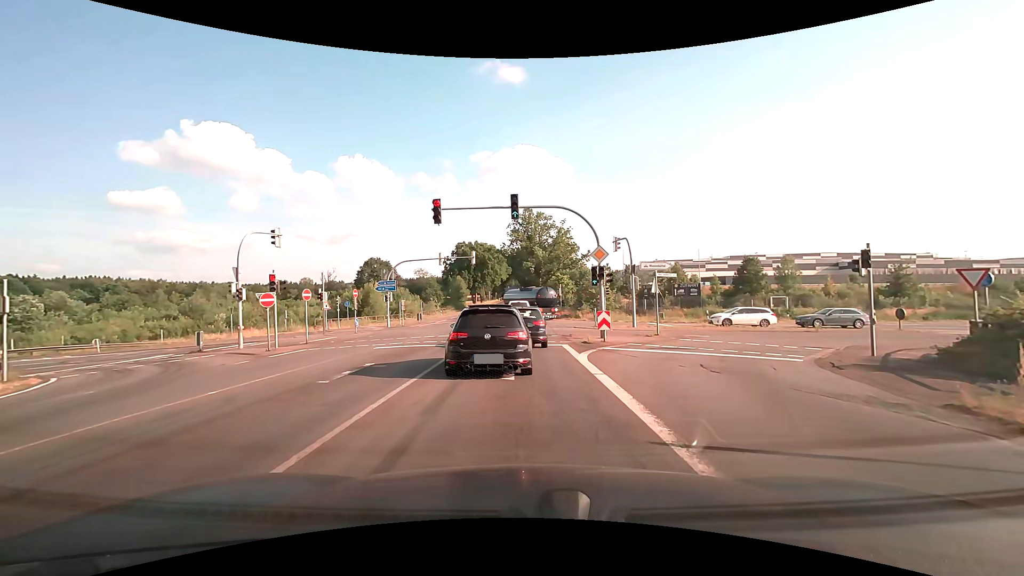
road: primary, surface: asphalt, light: Day
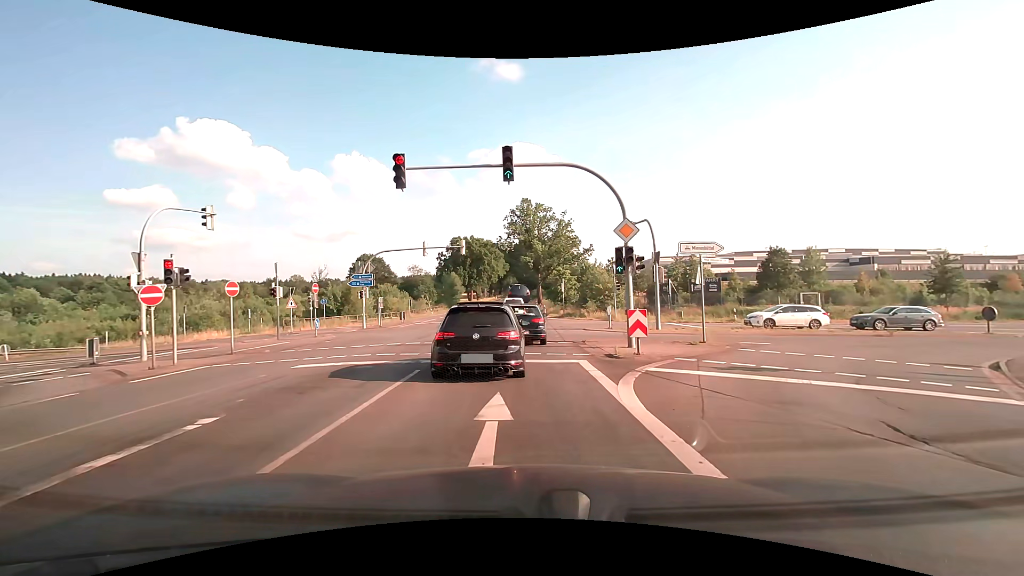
(0.0, +6.5) m; 0°
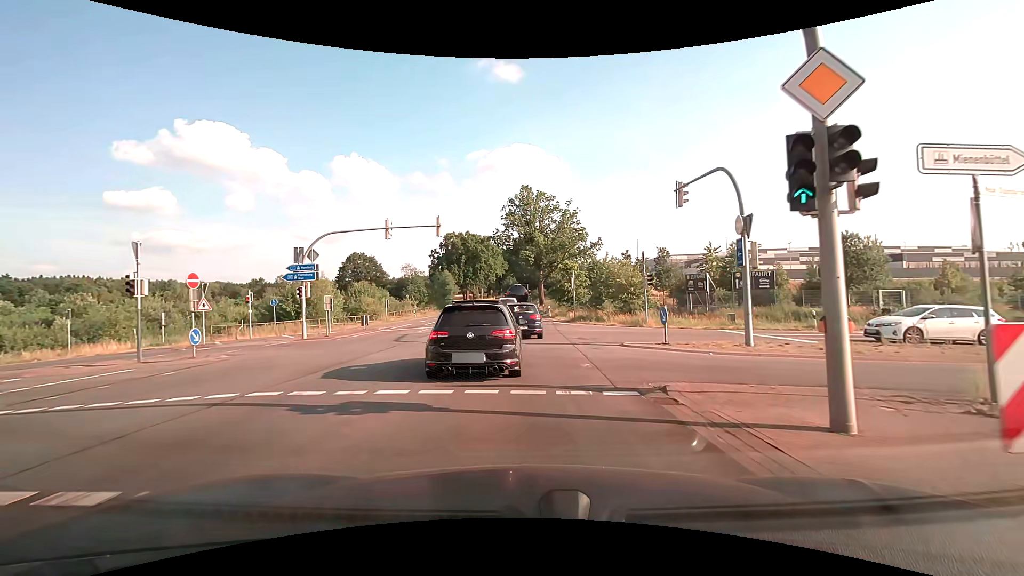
(0.0, +10.8) m; 0°
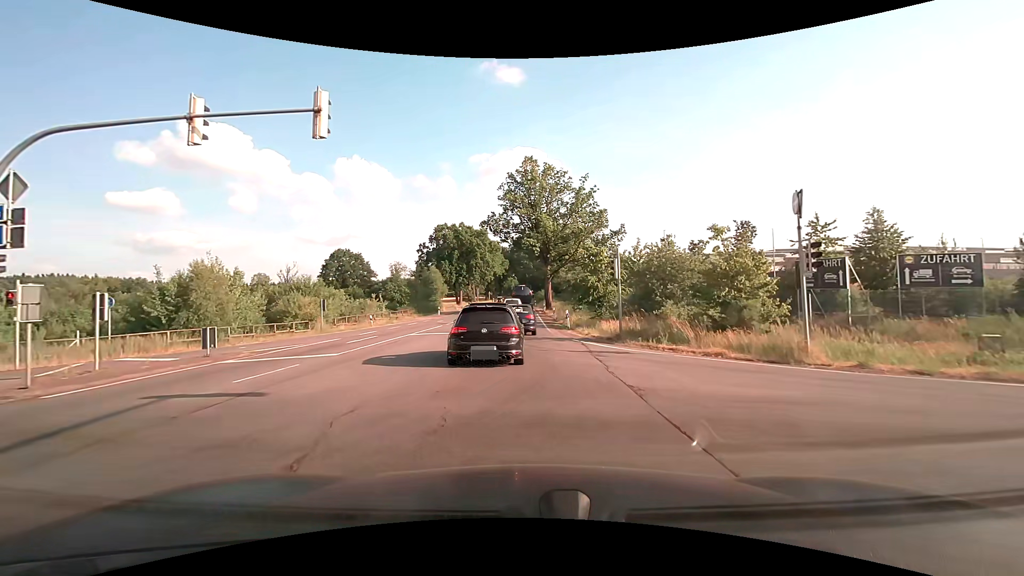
(-0.1, +17.7) m; 0°
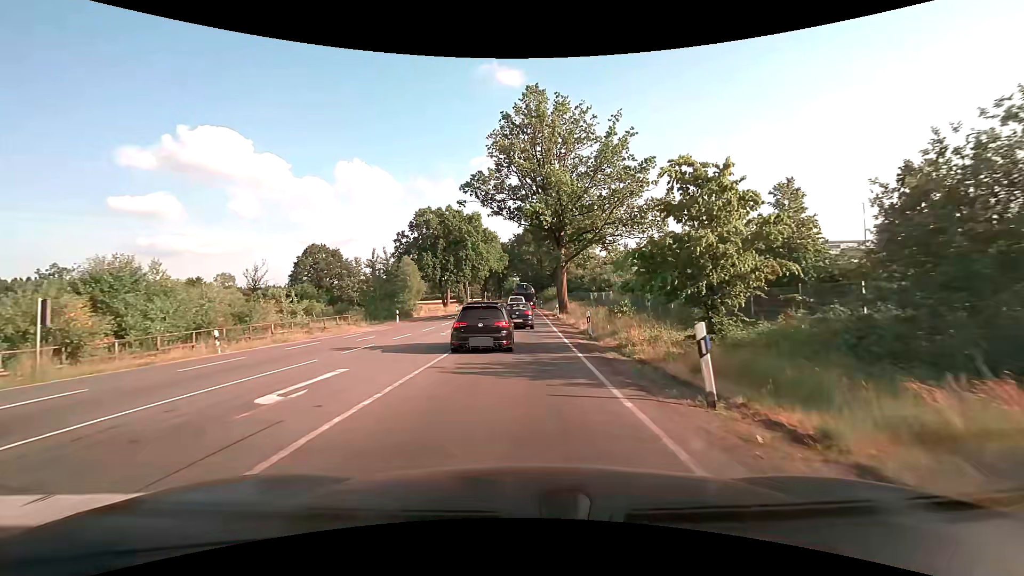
(0.0, +21.4) m; 0°
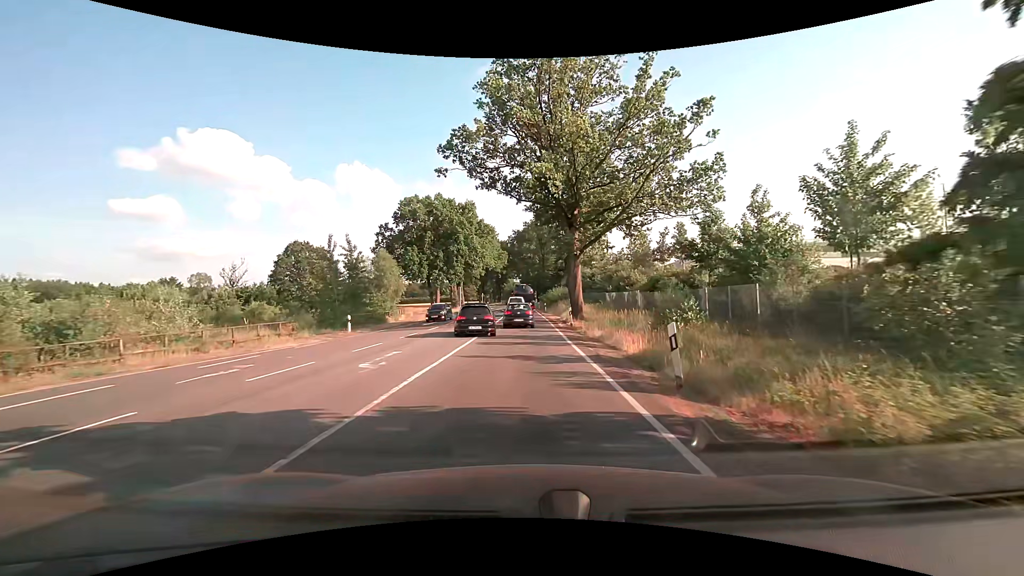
(0.0, +11.5) m; 0°
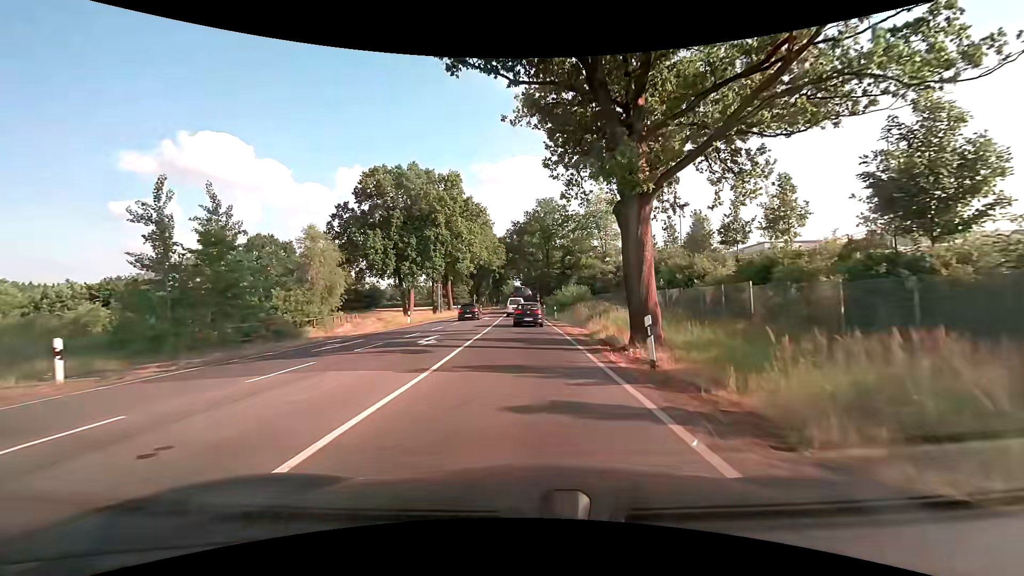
(0.0, +18.7) m; 0°
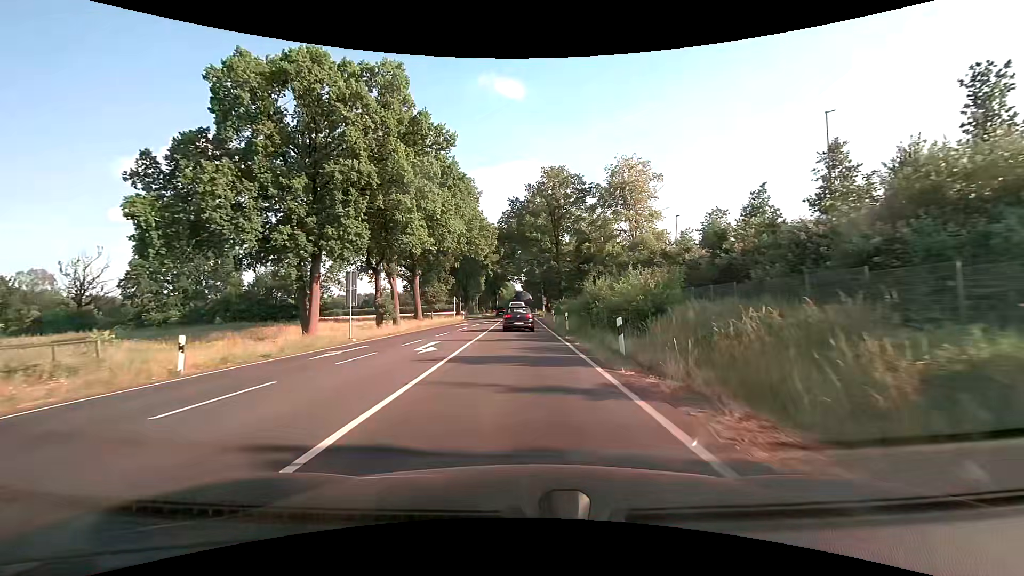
(0.0, +27.6) m; 0°
